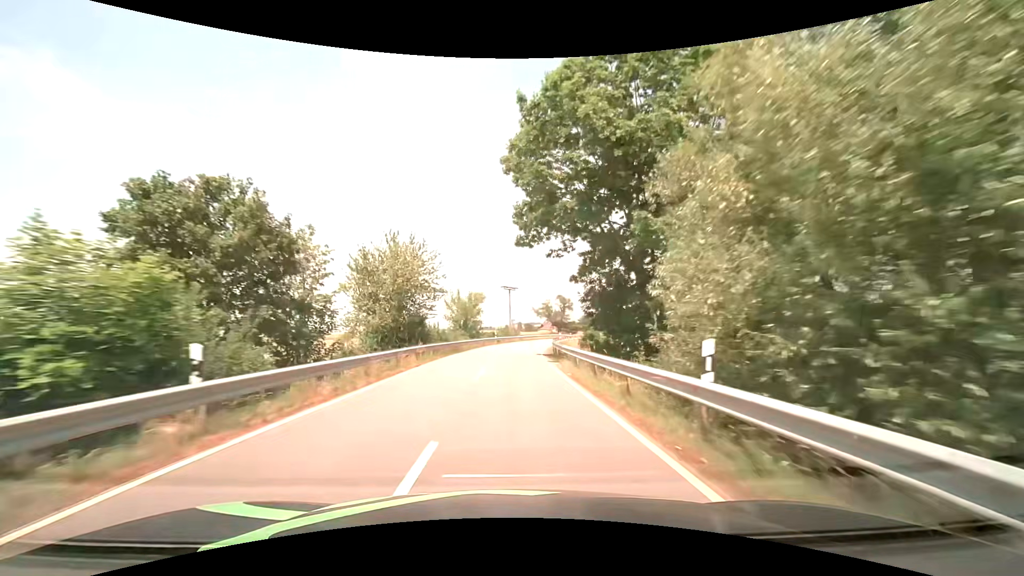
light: Day
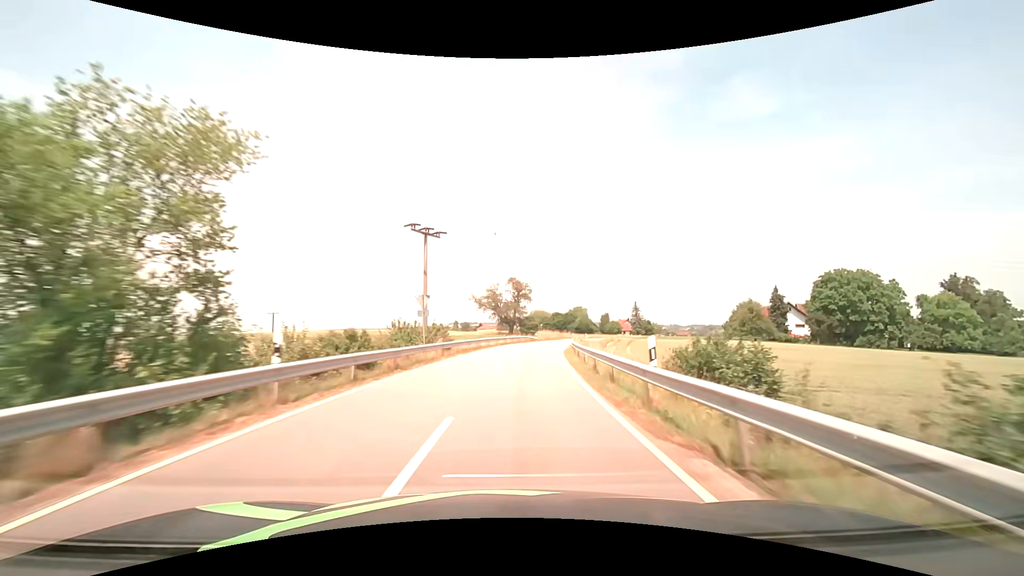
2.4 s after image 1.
(+1.6, +46.1) m; +7°
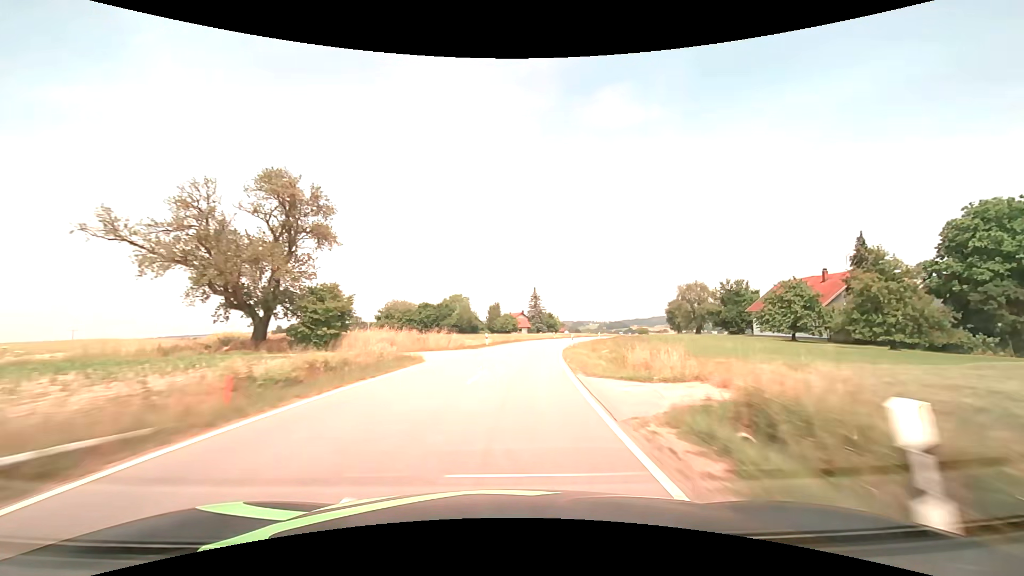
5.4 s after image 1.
(+7.7, +64.3) m; +14°
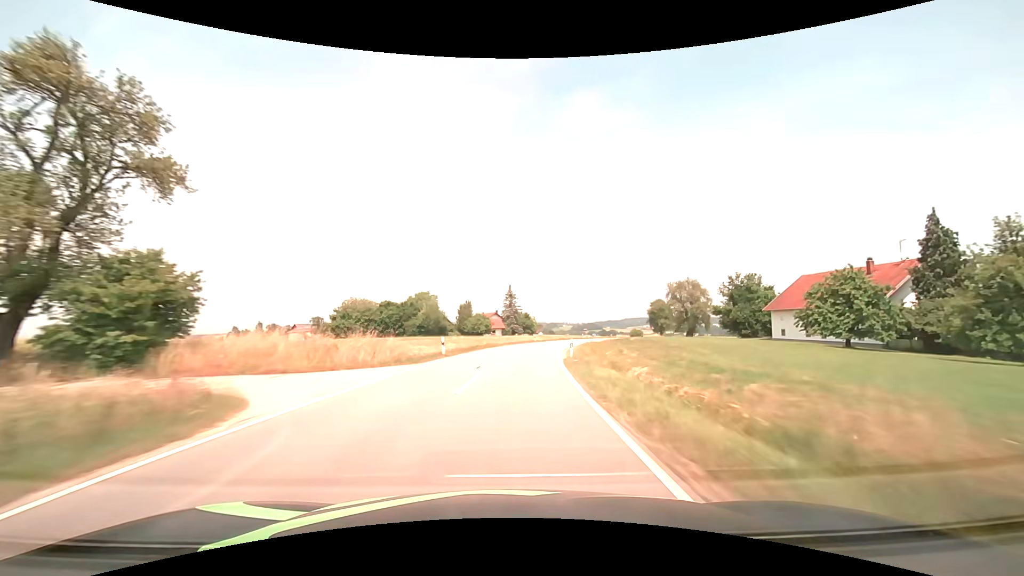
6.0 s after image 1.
(+0.3, +13.8) m; +3°
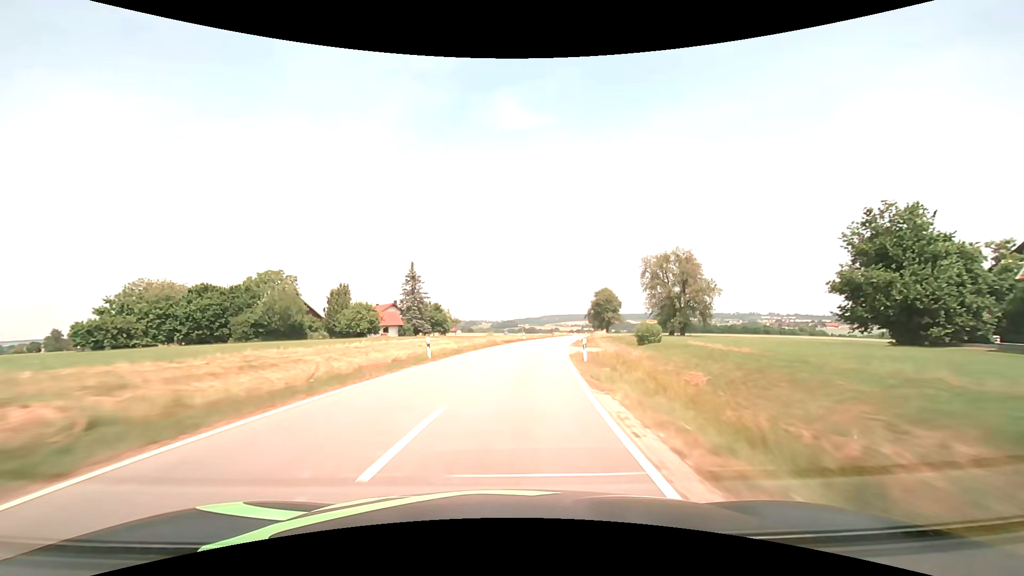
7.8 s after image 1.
(+3.5, +42.5) m; +9°
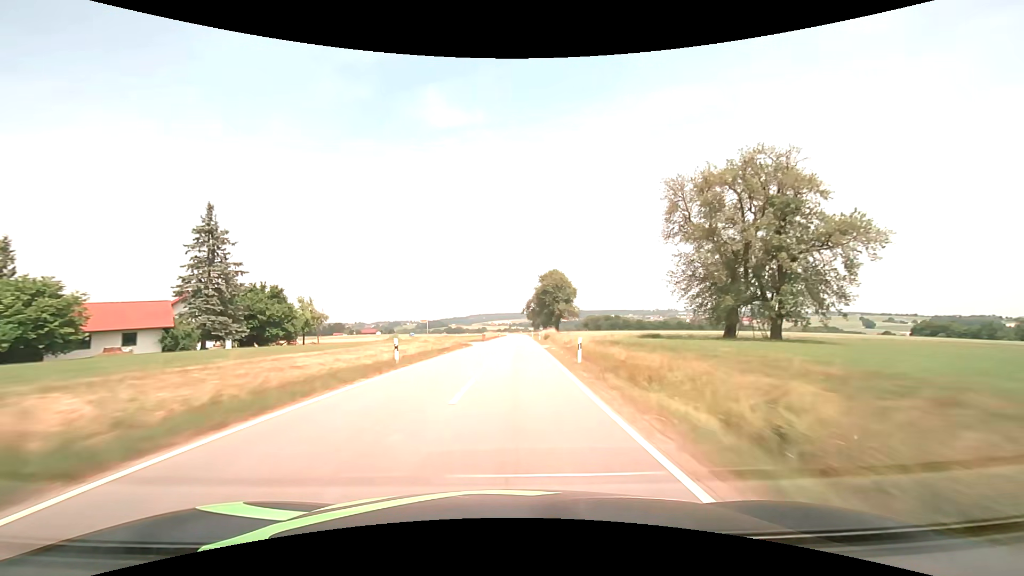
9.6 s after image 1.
(+3.7, +44.2) m; +9°
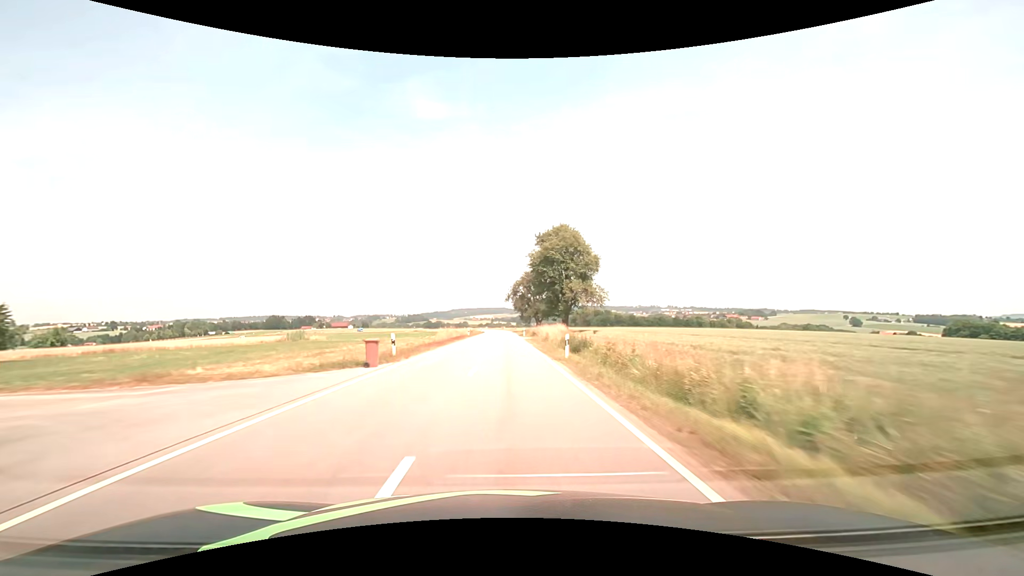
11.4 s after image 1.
(+1.0, +44.0) m; +2°
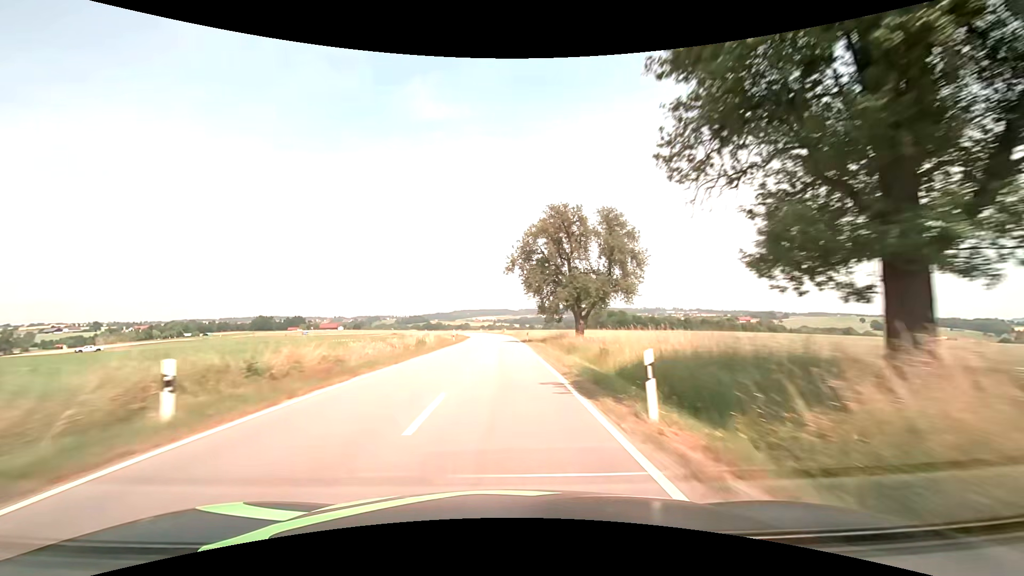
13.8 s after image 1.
(0.0, +55.5) m; 0°
(0, +10) (0, +20) (0, +30) (0, +40) (0, +50) (-1, +60) (-1, +70) (-2, +80) (-2, +90) (-4, +100) m
